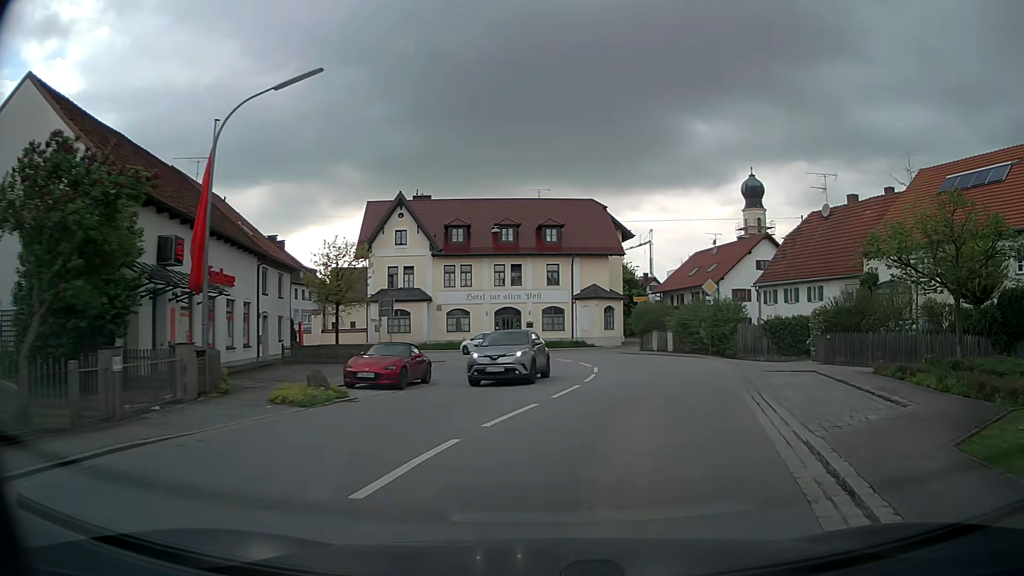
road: secondary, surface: asphalt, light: Day
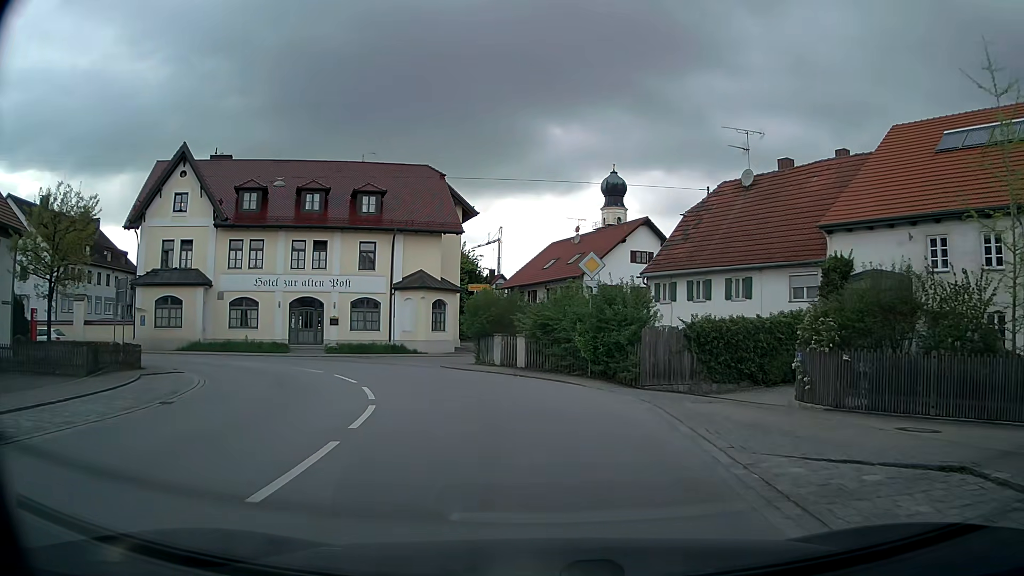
(+1.9, +13.0) m; +13°
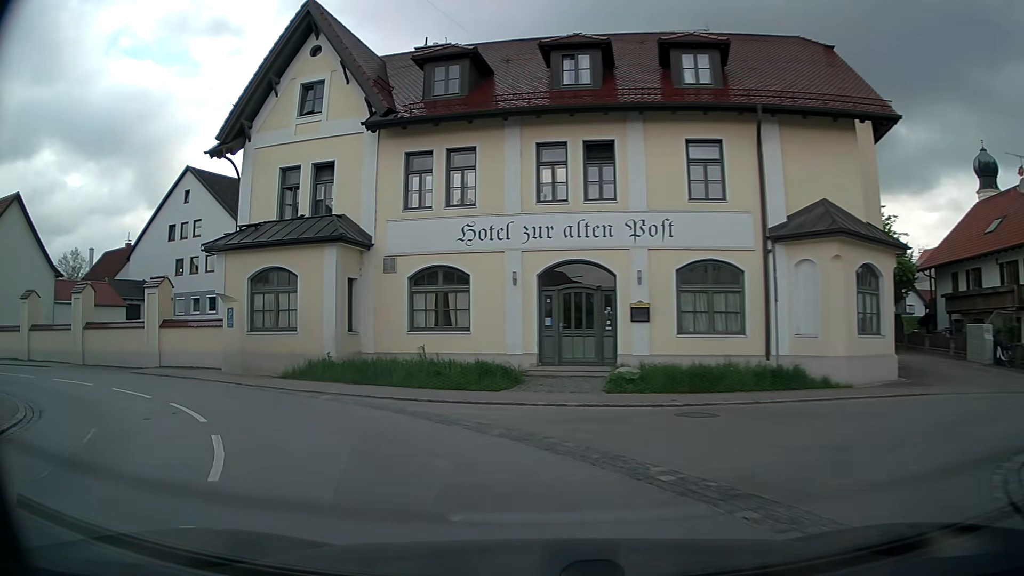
(-4.1, +22.3) m; -31°
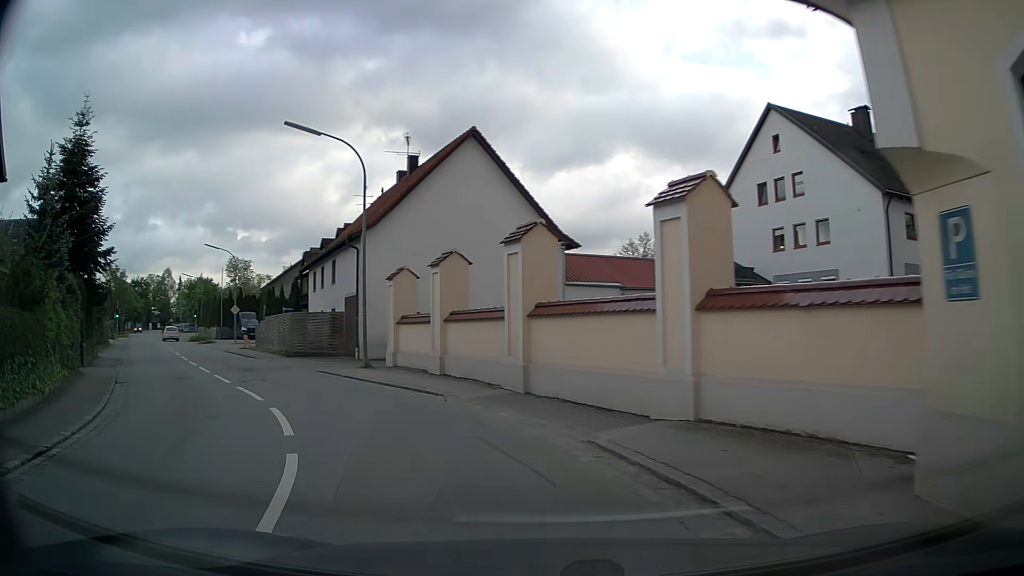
(-6.6, +14.8) m; -51°
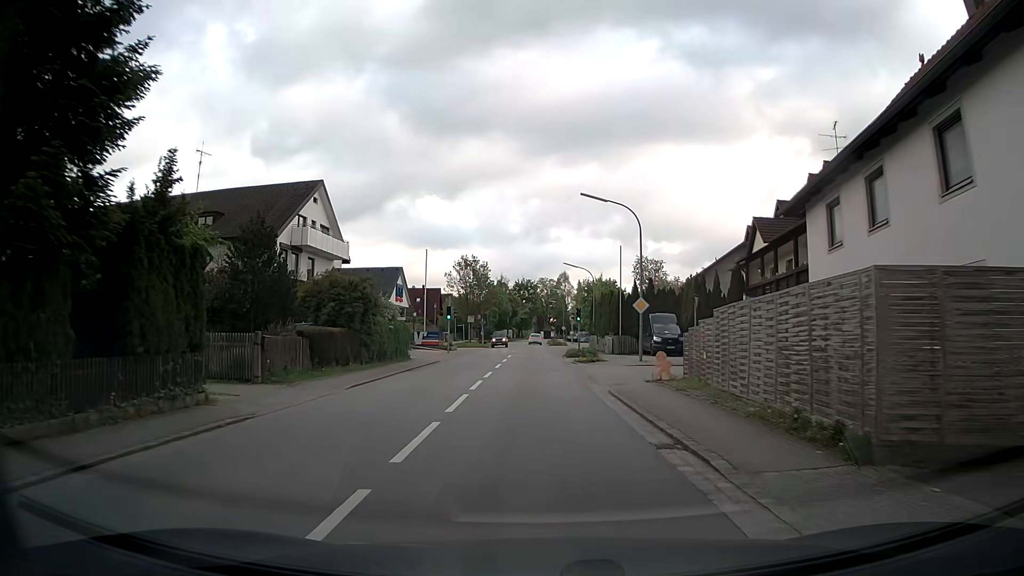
(-10.0, +22.3) m; -36°
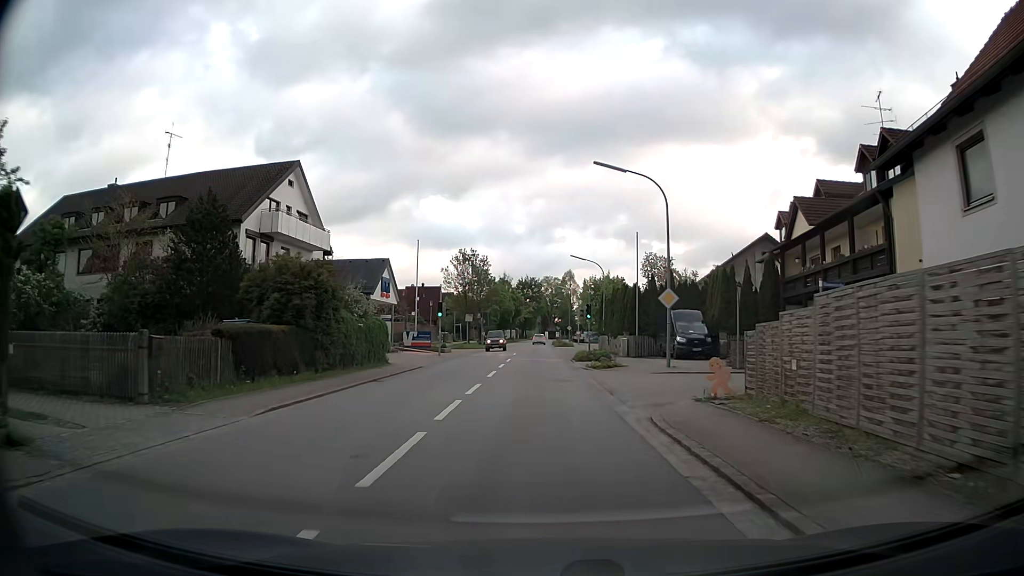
(-0.1, +6.0) m; -1°
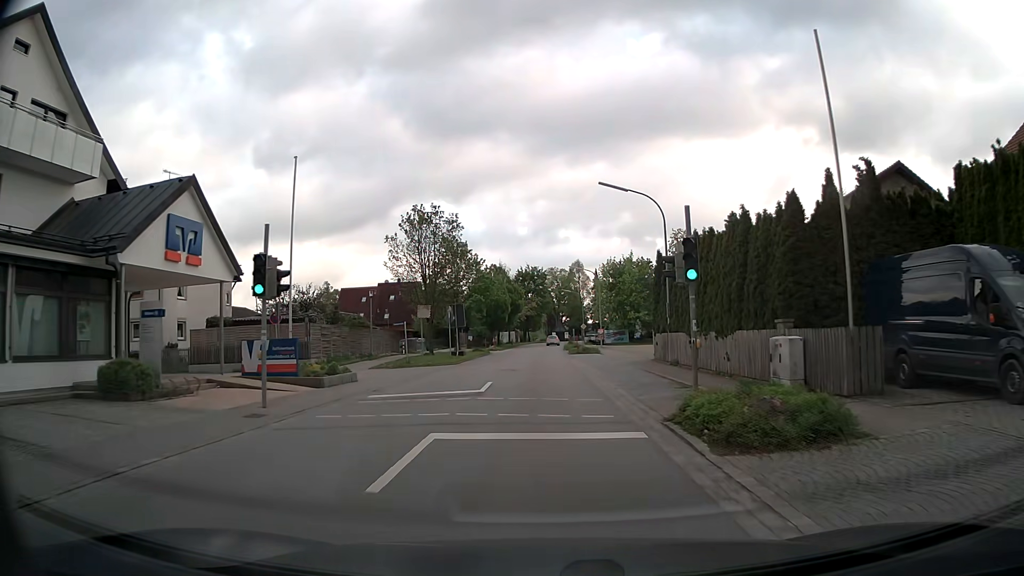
(-0.2, +27.3) m; -1°
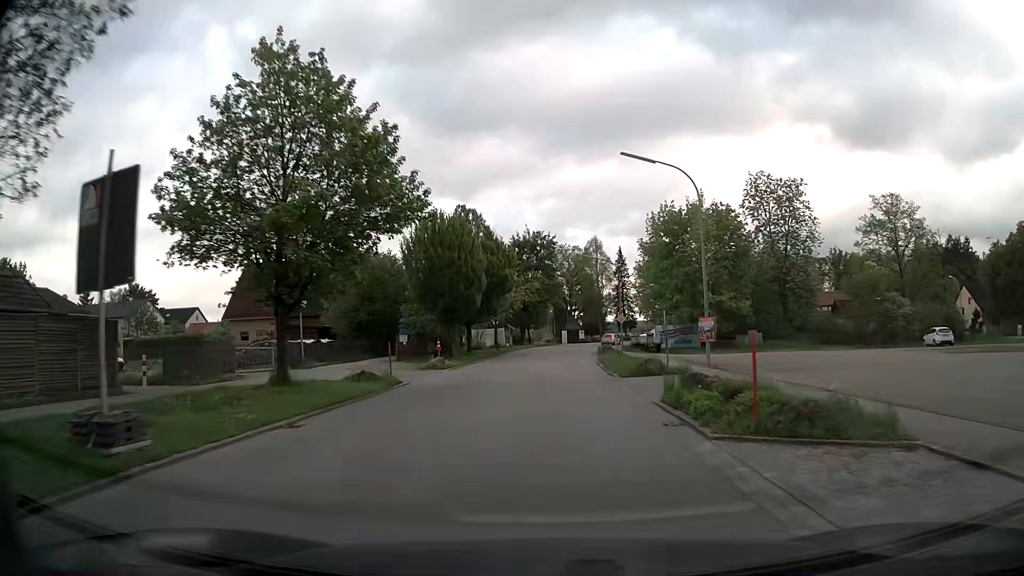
(-0.1, +40.4) m; 0°
(0, +10) (0, +20) (0, +30) (+1, +40) (+1, +50) (+2, +60) (+3, +70) (+5, +80) (+9, +89) (+13, +98) m
